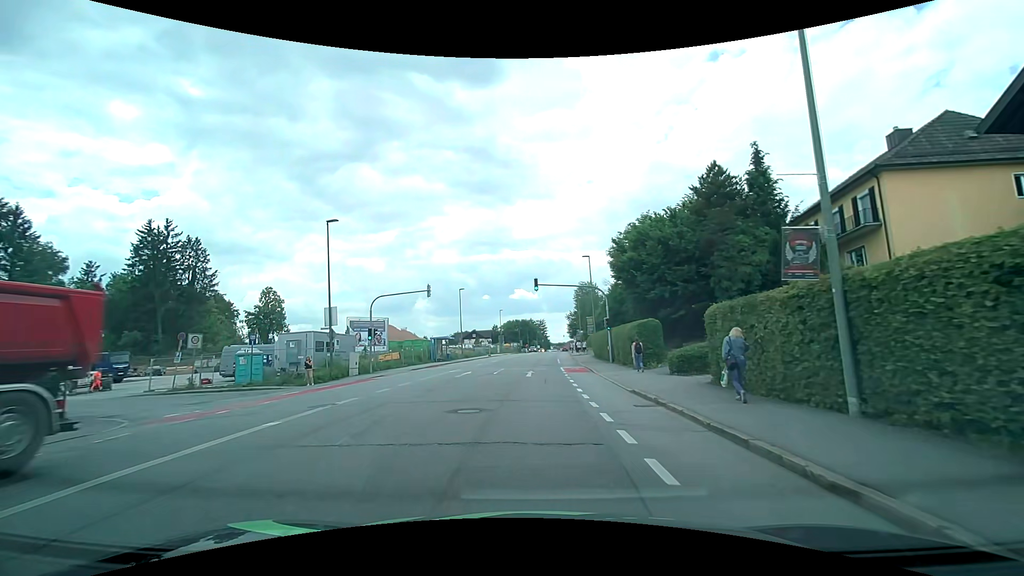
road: tertiary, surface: asphalt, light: Day
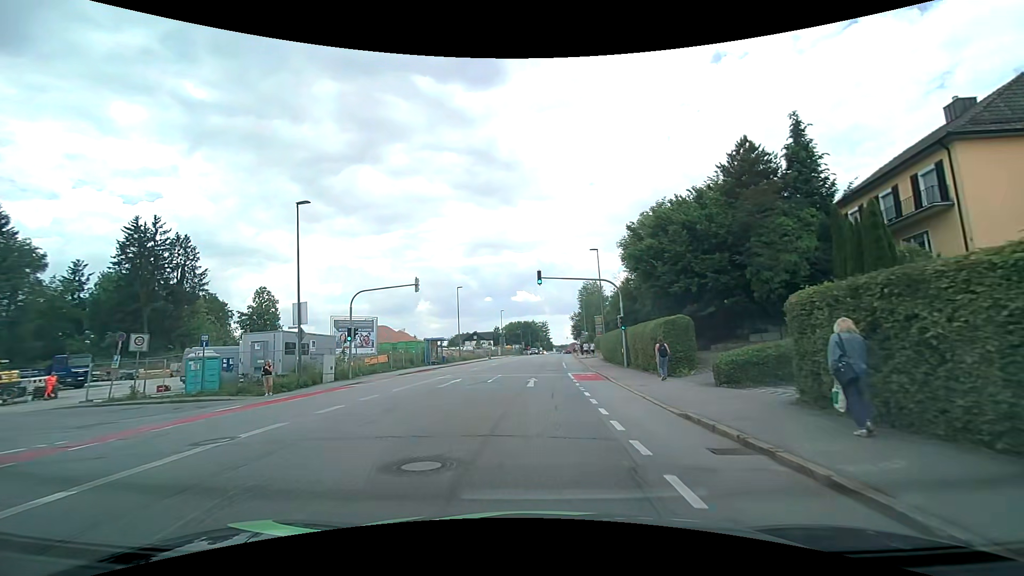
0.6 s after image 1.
(0.0, +4.6) m; 0°
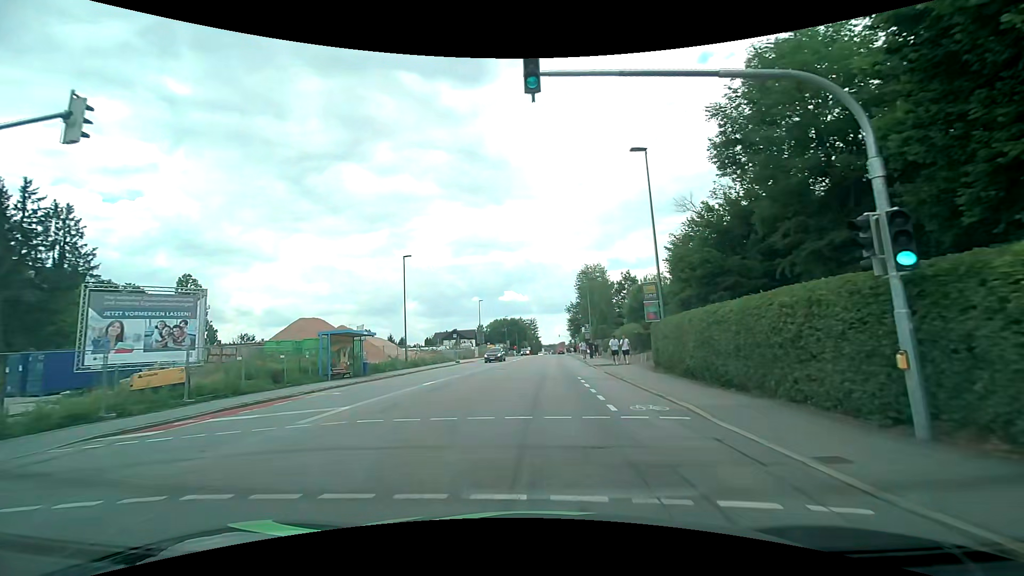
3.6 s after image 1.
(+0.4, +23.8) m; +1°
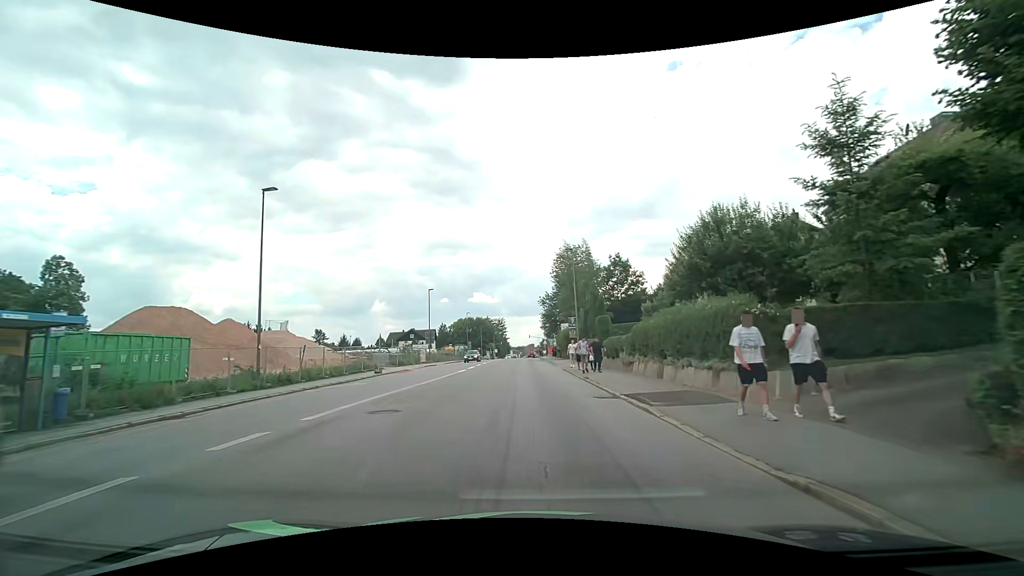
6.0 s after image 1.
(+0.7, +19.7) m; +4°
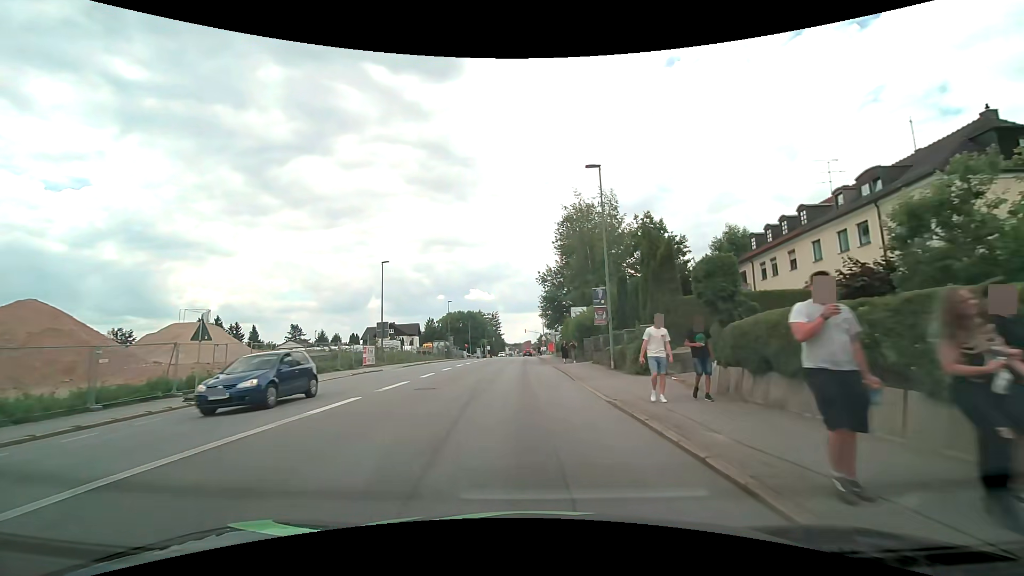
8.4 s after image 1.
(+0.1, +20.6) m; 0°
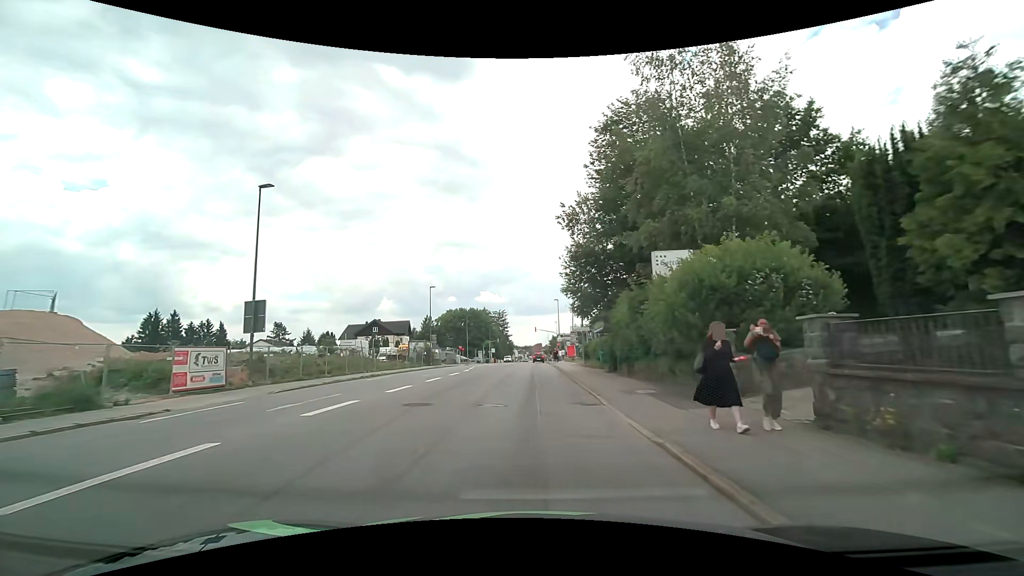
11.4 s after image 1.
(-0.2, +24.3) m; -1°
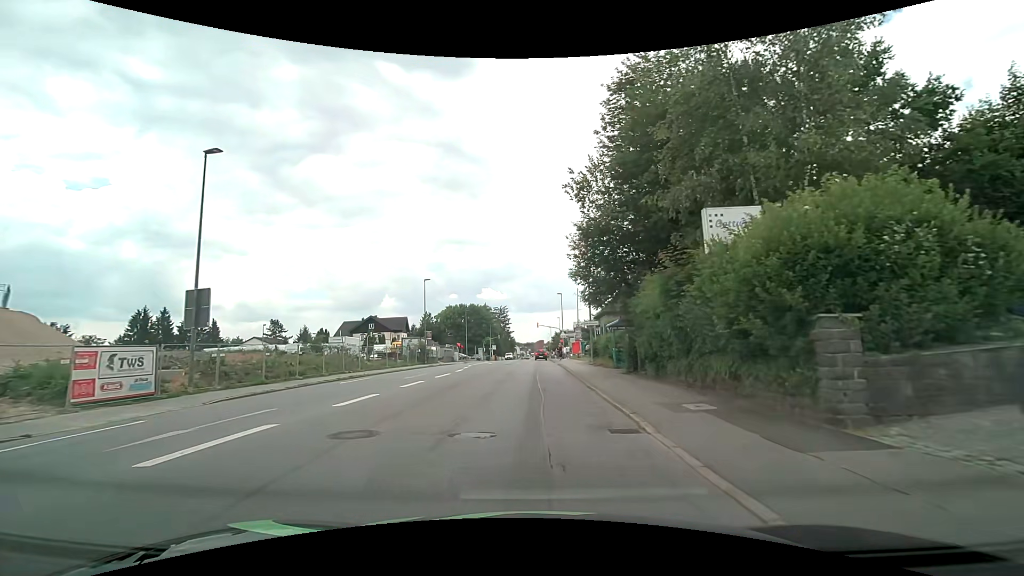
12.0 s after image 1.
(0.0, +4.5) m; 0°
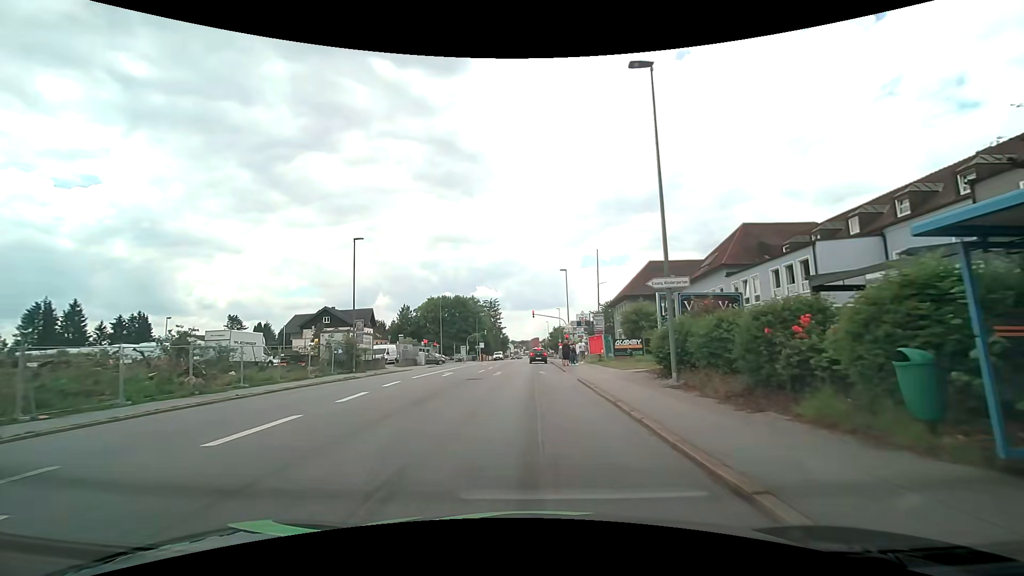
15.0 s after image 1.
(+0.1, +22.7) m; +1°
(0, +10) (0, +20) (0, +30) (0, +40) (+1, +50) (+1, +60) (+1, +70) (+1, +80) (+1, +90) (+1, +100) m
